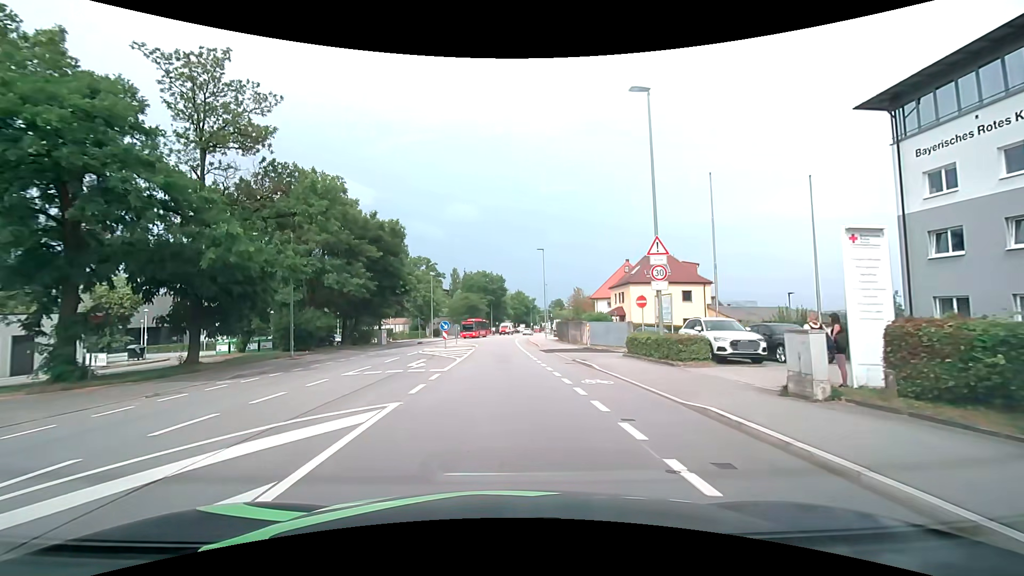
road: tertiary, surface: asphalt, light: Day
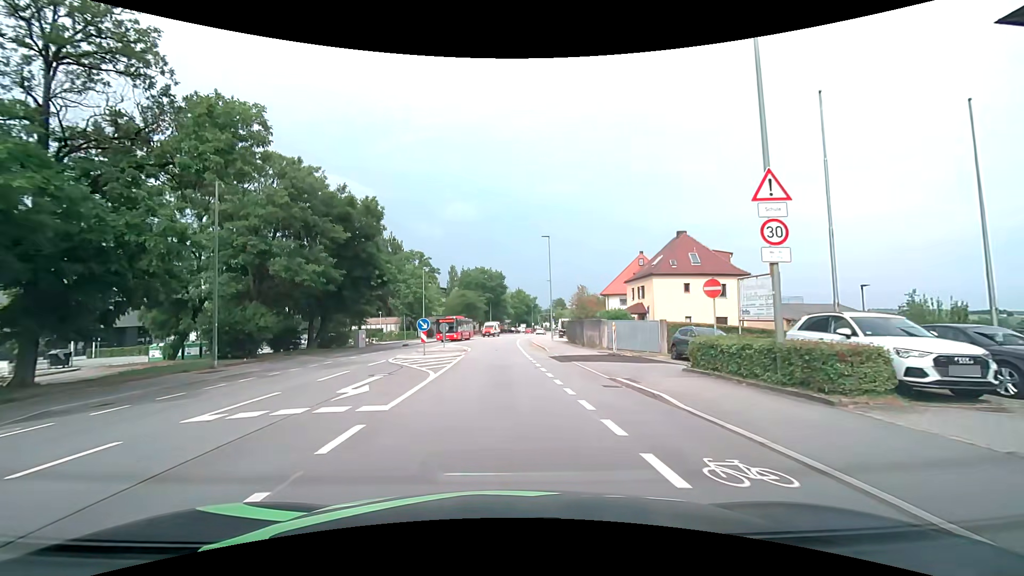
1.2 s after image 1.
(0.0, +7.9) m; 0°
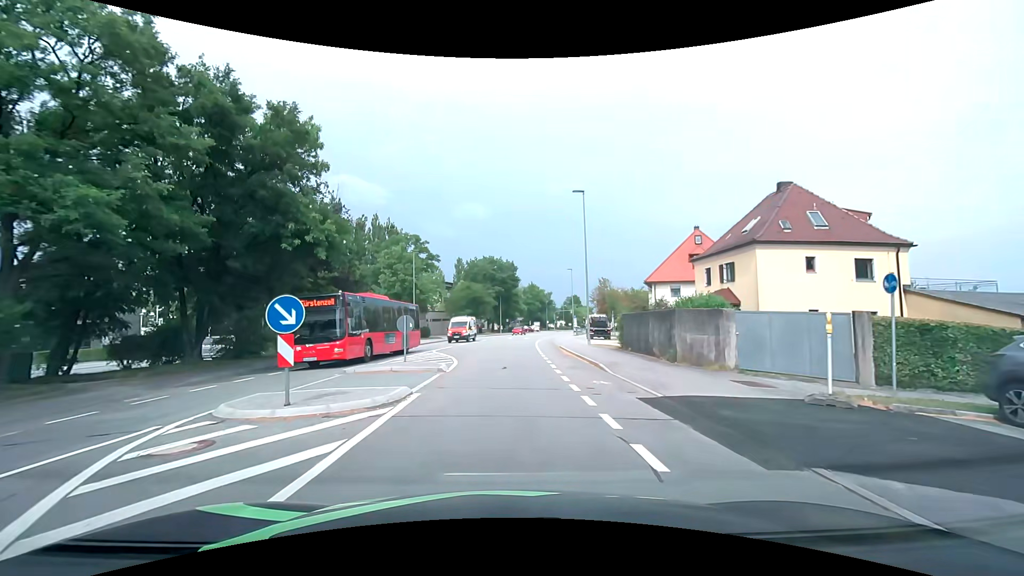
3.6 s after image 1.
(-0.2, +15.6) m; -1°
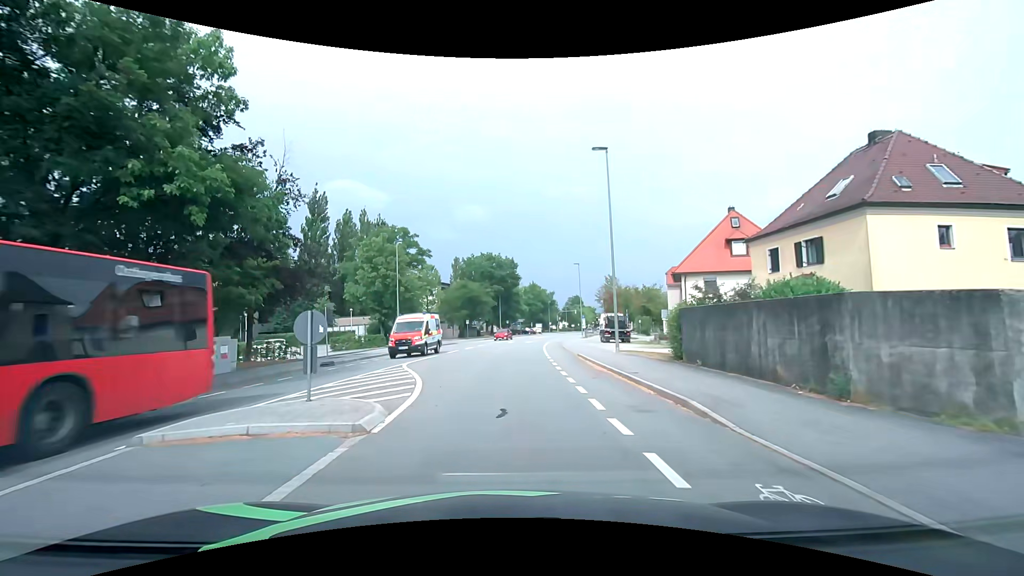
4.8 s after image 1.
(0.0, +8.3) m; 0°
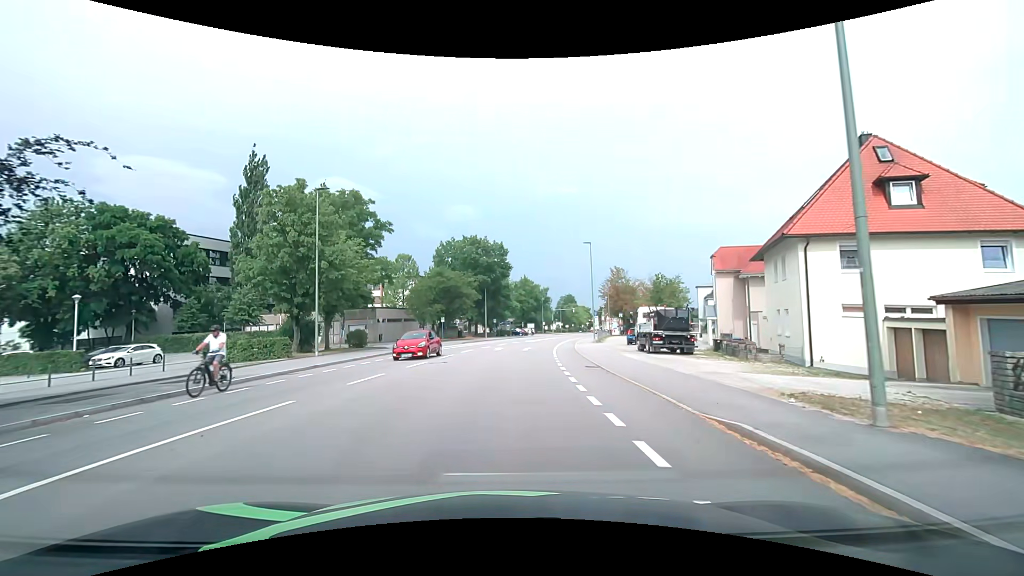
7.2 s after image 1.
(+0.1, +17.7) m; 0°
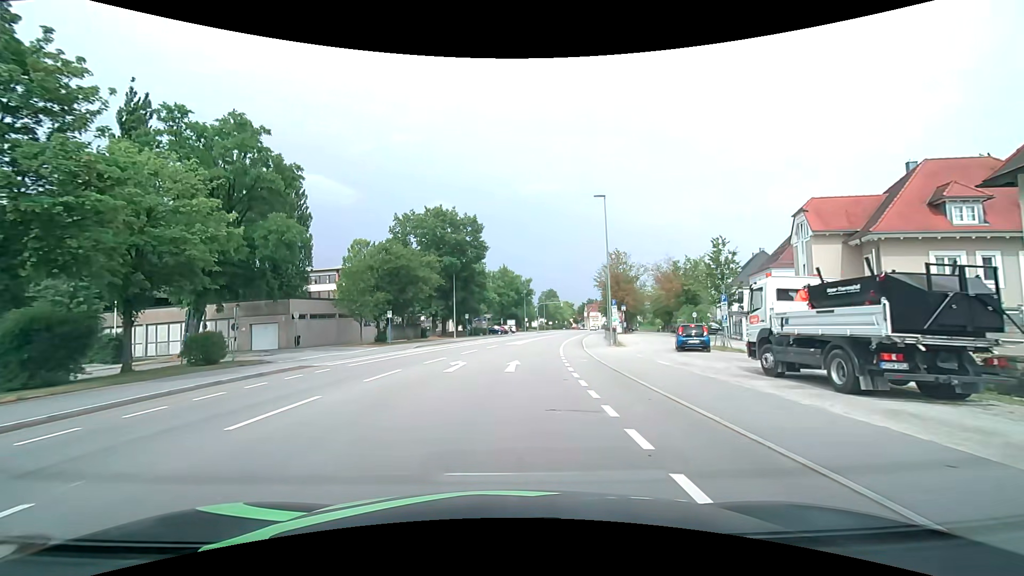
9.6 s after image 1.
(+0.5, +17.6) m; +3°
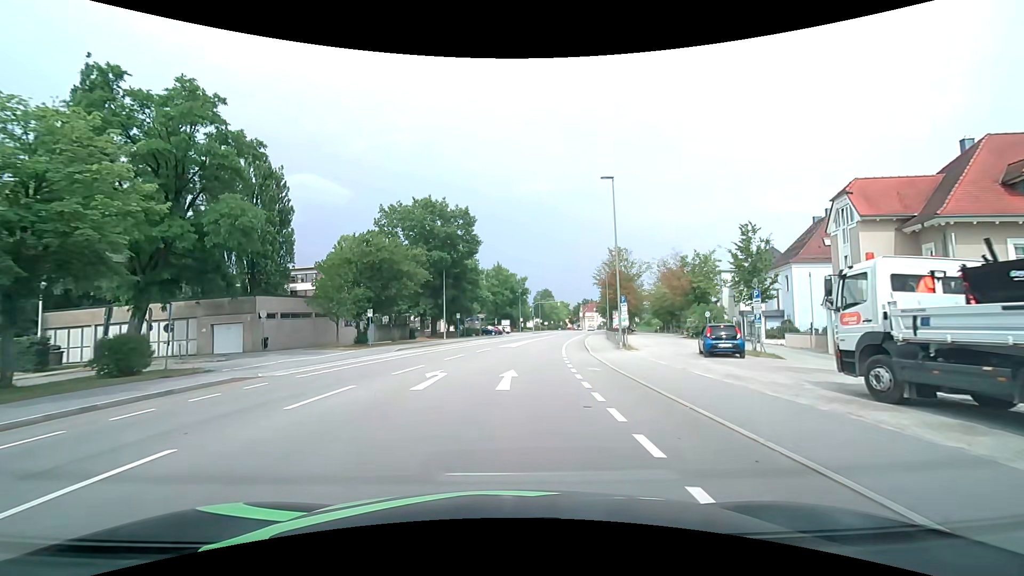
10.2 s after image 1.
(0.0, +4.4) m; +1°
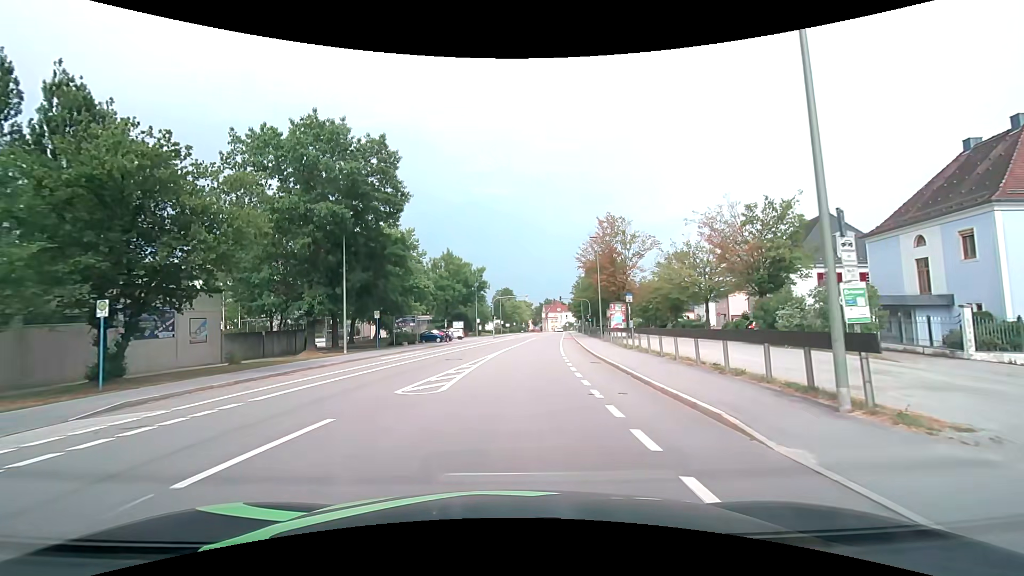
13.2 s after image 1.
(+0.8, +22.1) m; +5°
(0, +10) (+1, +20) (+1, +30) (+2, +40) (+3, +50) (+4, +60) (+5, +70) (+6, +80) (+8, +90) (+9, +100) m
